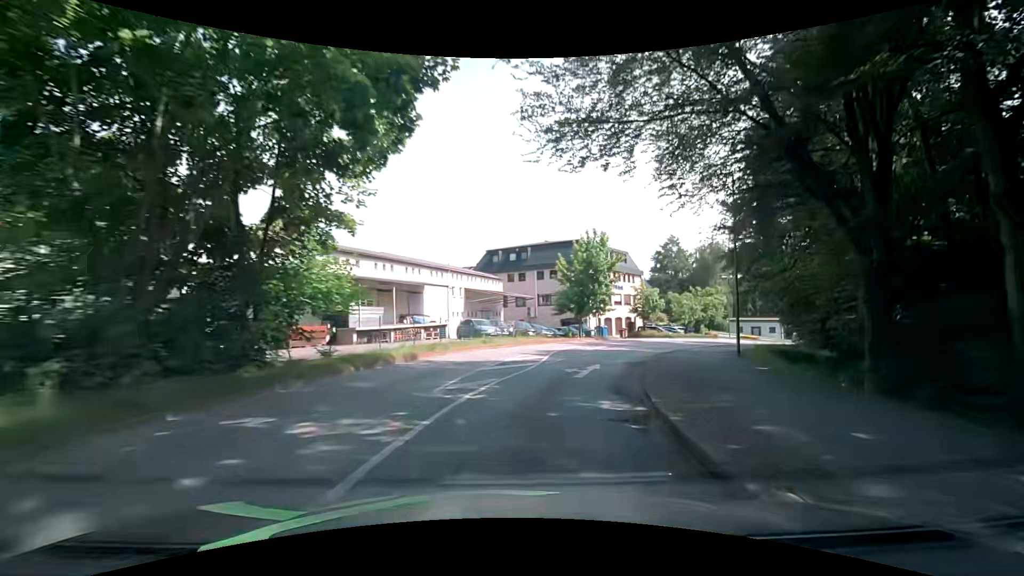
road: unclassified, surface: asphalt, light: Day
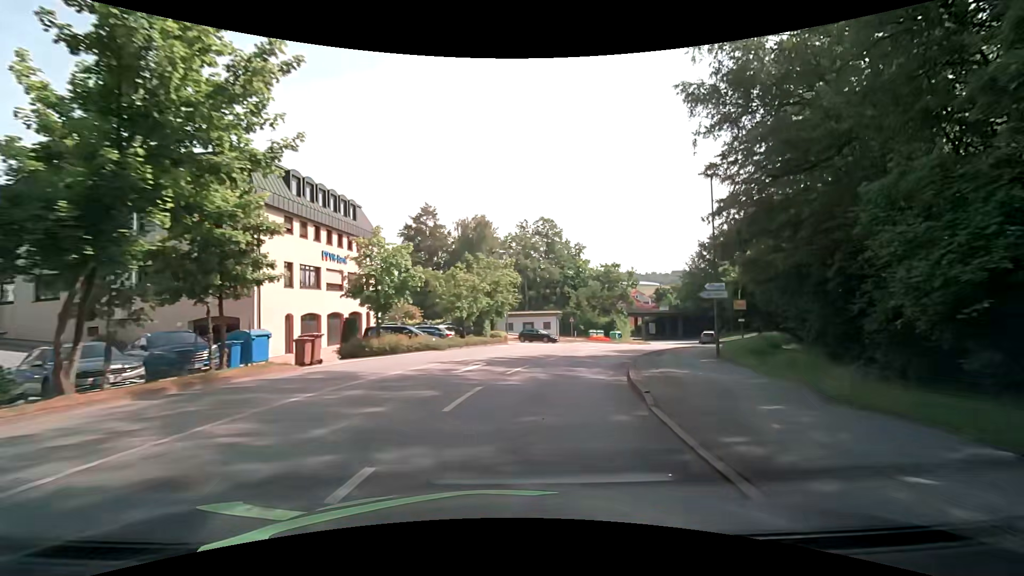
(+8.7, +31.8) m; +29°
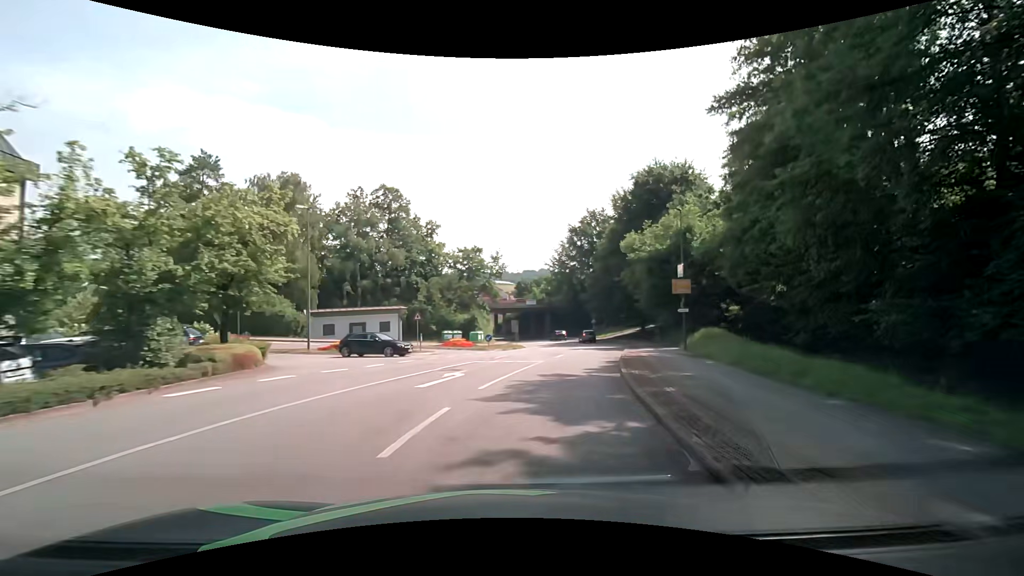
(+2.6, +20.1) m; +16°
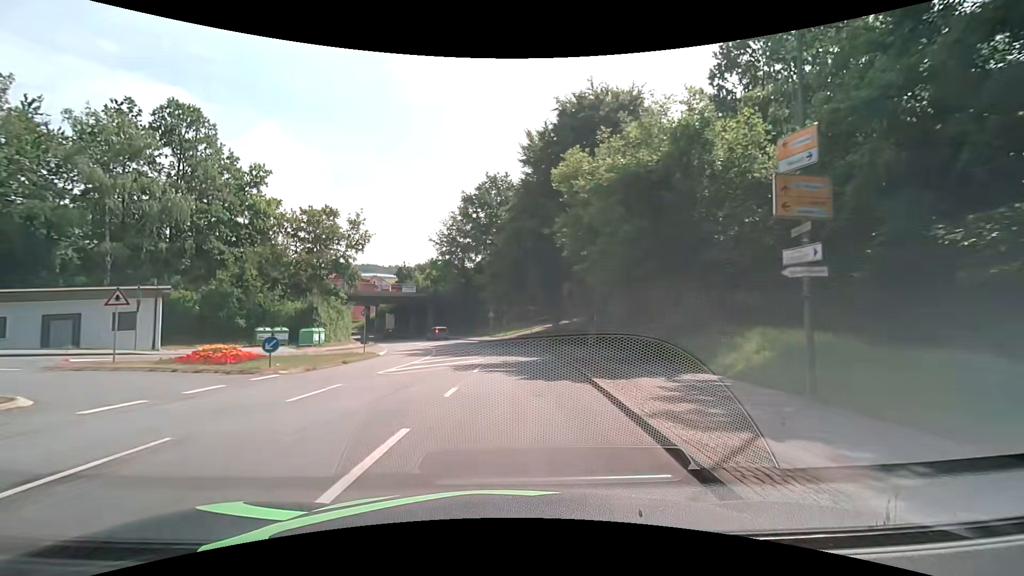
(+2.4, +20.7) m; +11°
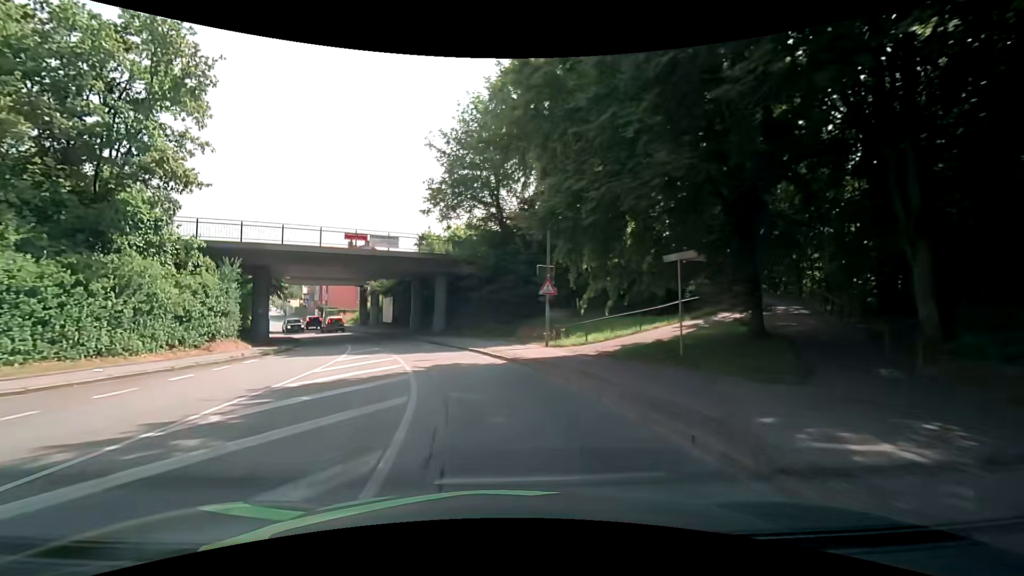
(0.0, +35.5) m; -6°
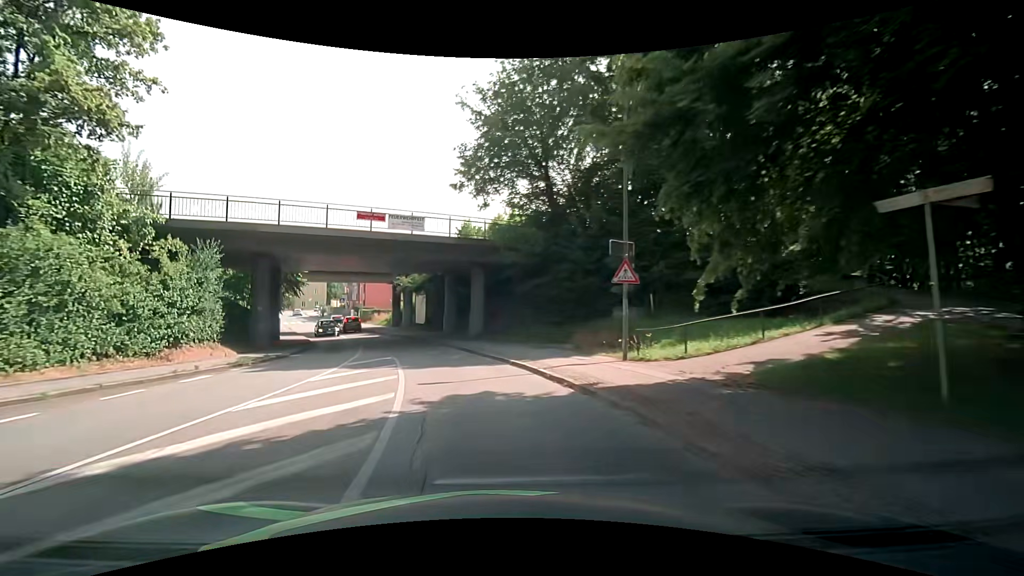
(-0.3, +7.1) m; -6°
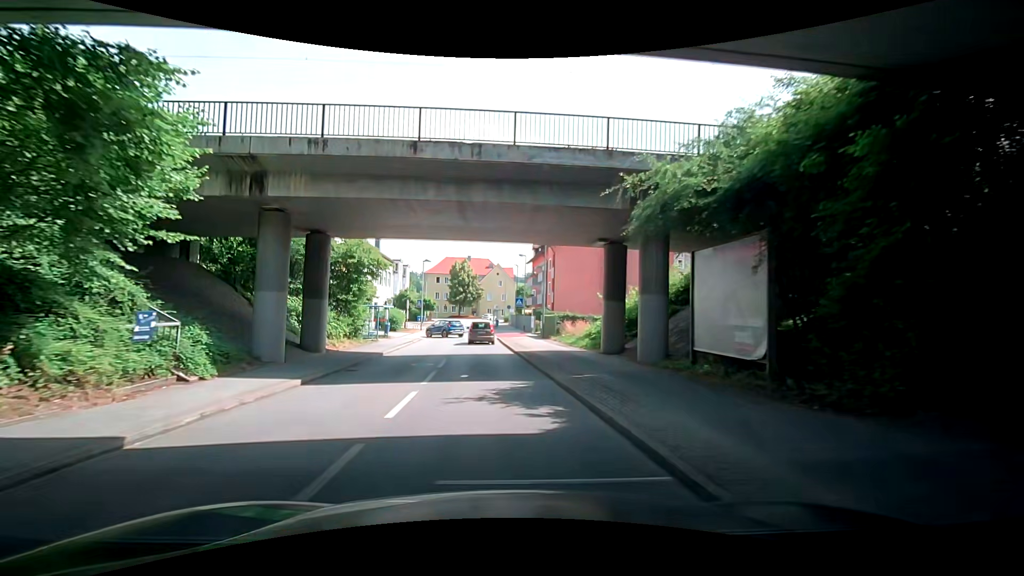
(-7.3, +34.0) m; -18°
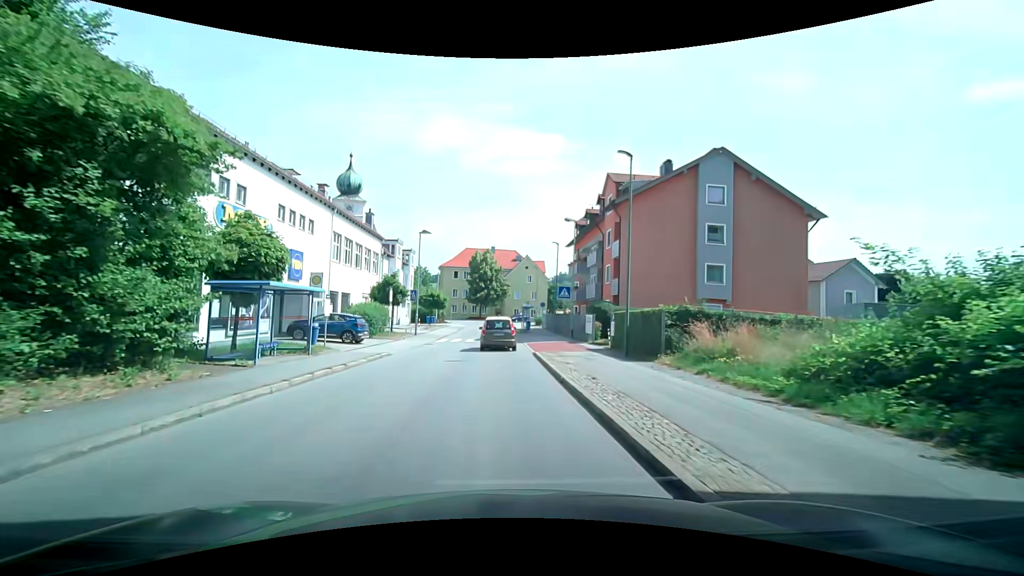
(-0.6, +19.0) m; -9°
(+1, +10) (+1, +20) (+1, +30) (+1, +40) (+1, +50) (+1, +60) (+1, +70) (+3, +80) (+9, +88) (+18, +91) m
